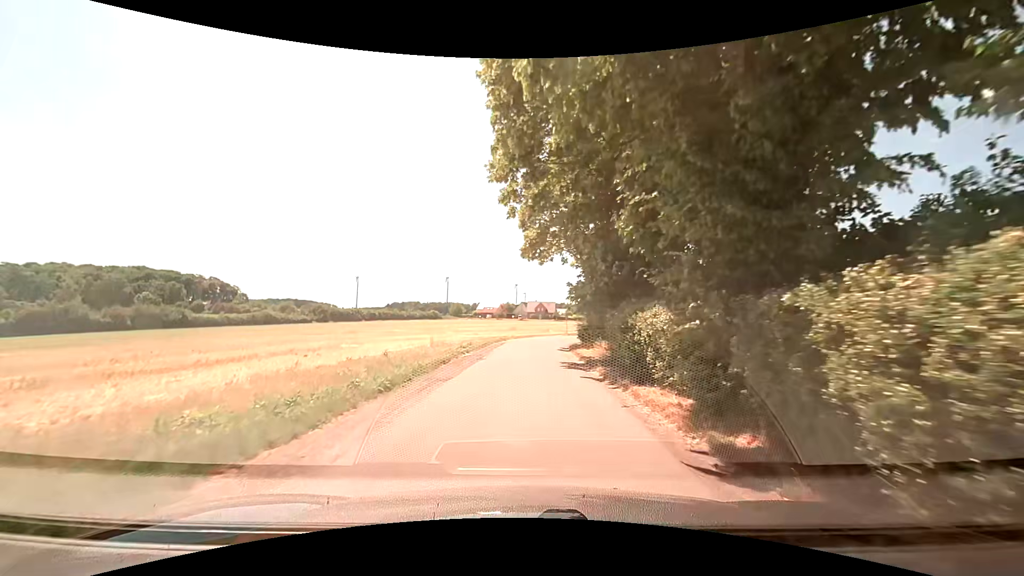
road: residential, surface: asphalt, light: Day
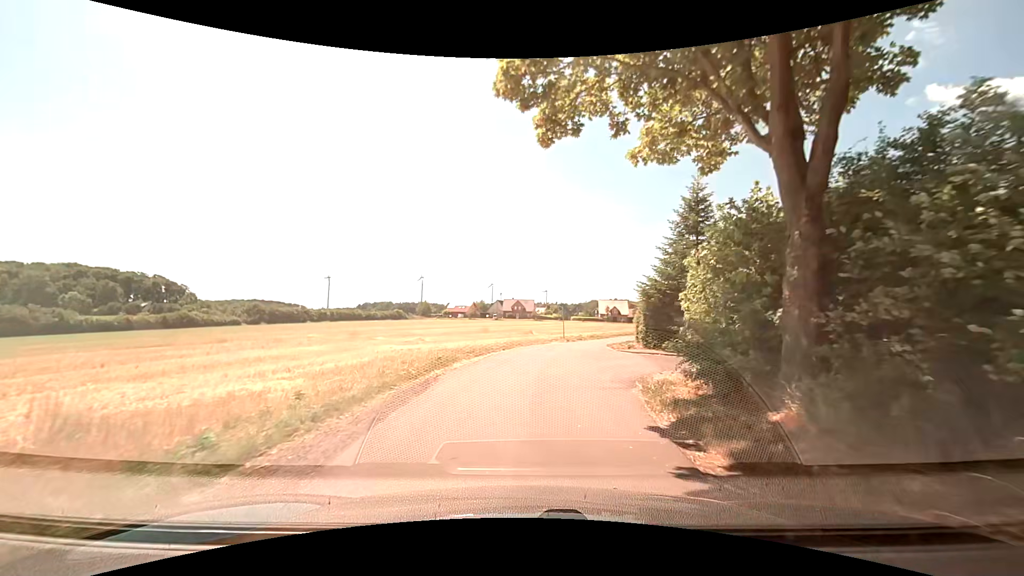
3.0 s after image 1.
(+0.3, +22.5) m; +4°
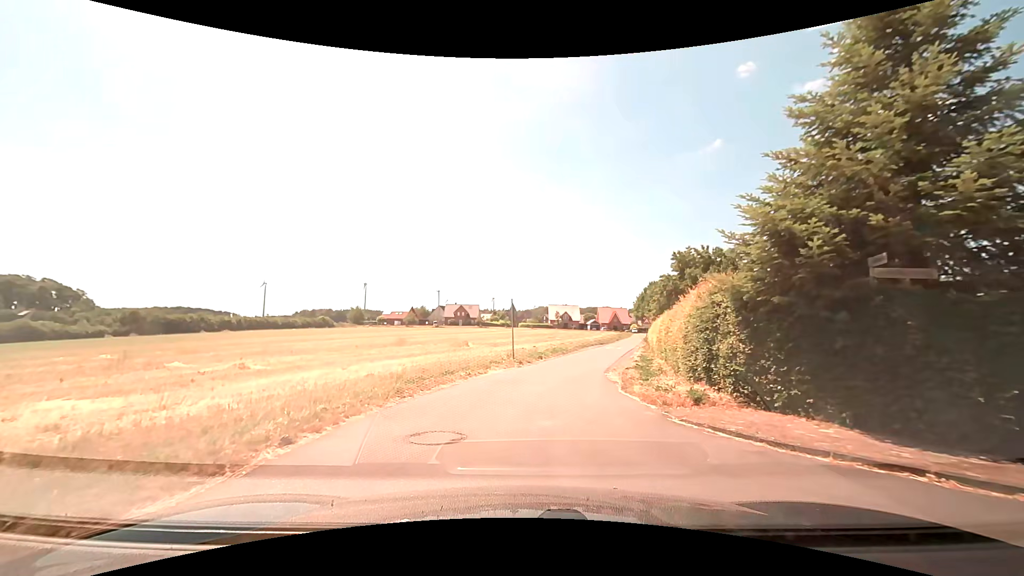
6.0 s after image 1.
(+0.9, +17.4) m; +5°
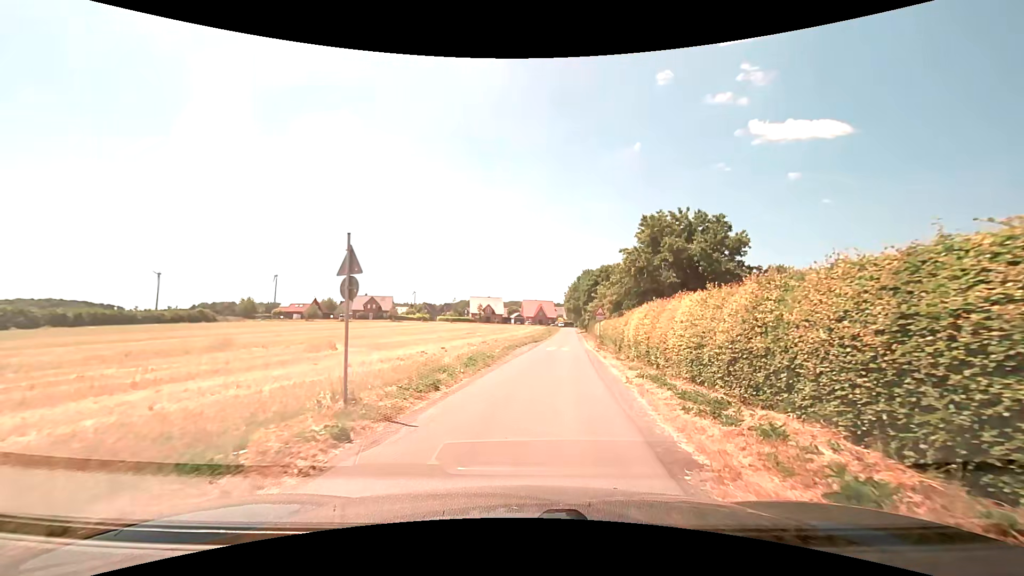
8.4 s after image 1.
(+0.9, +15.4) m; +8°
(+1, +10) (+2, +20) (+3, +30) (+4, +40) (+5, +50) (+6, +60) (+7, +70) (+8, +80) (+9, +89) (+10, +99) m
